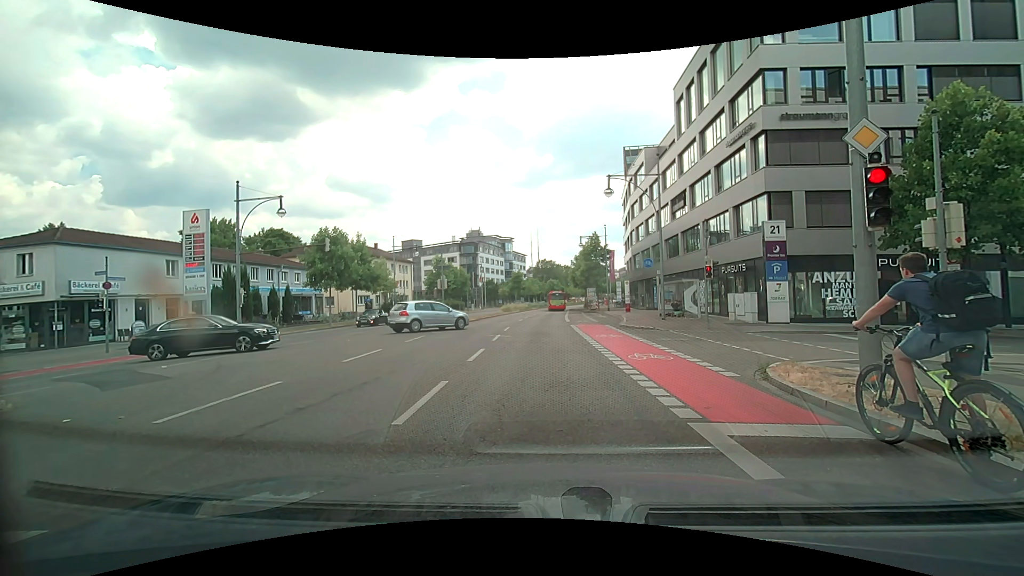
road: primary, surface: asphalt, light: Day
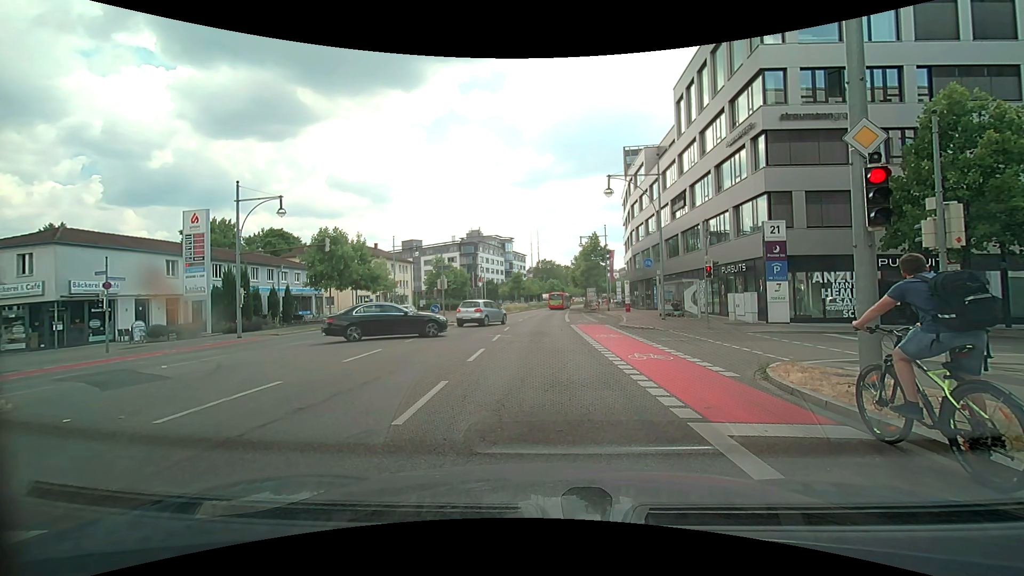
(0.0, 0.0) m; 0°
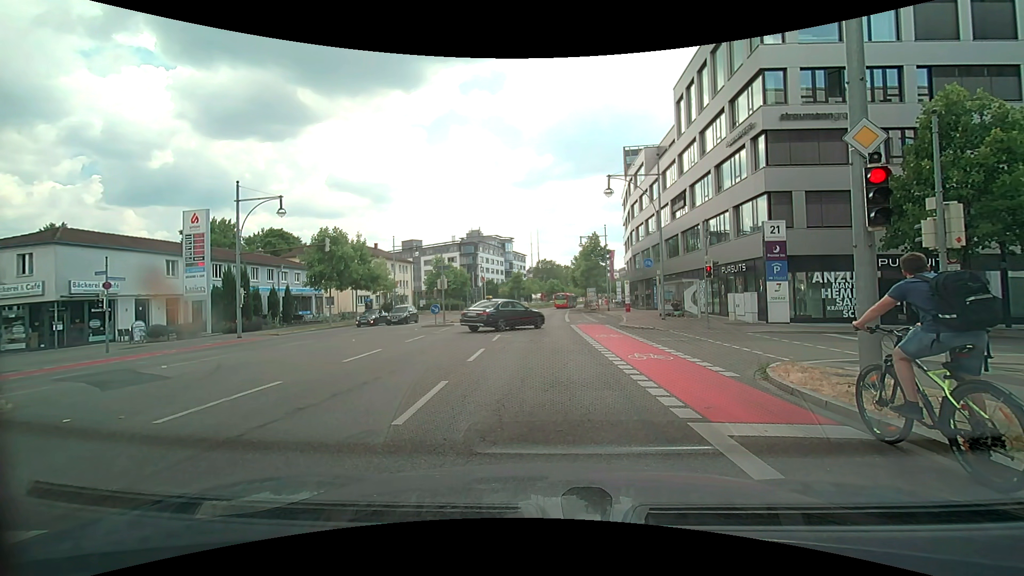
(0.0, 0.0) m; 0°
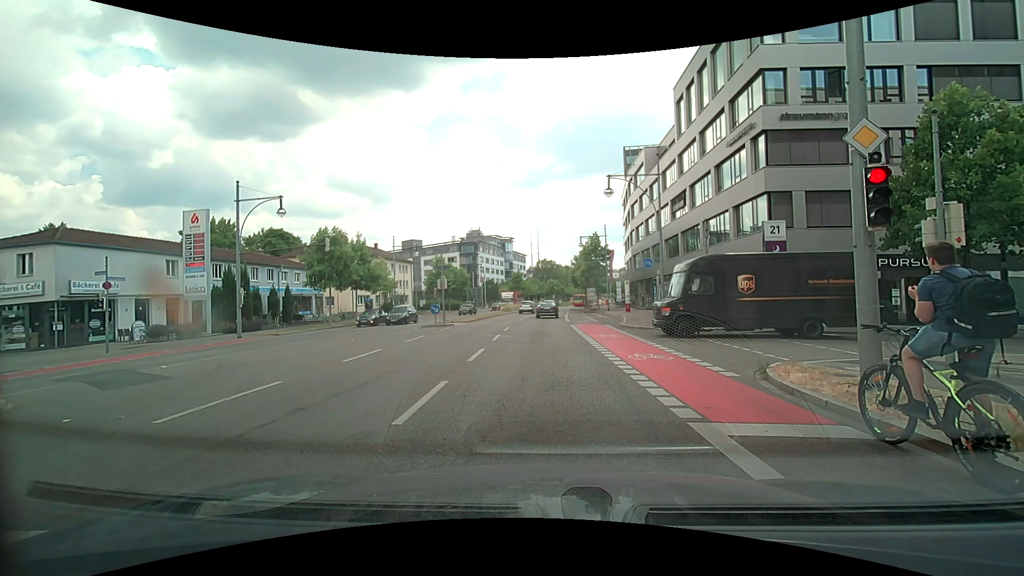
(0.0, 0.0) m; 0°
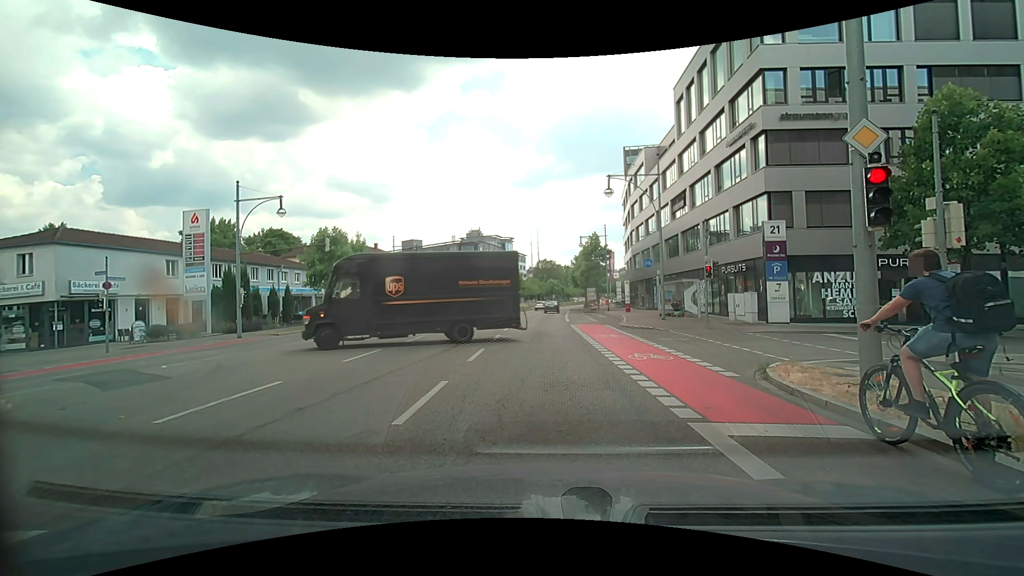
(0.0, 0.0) m; 0°
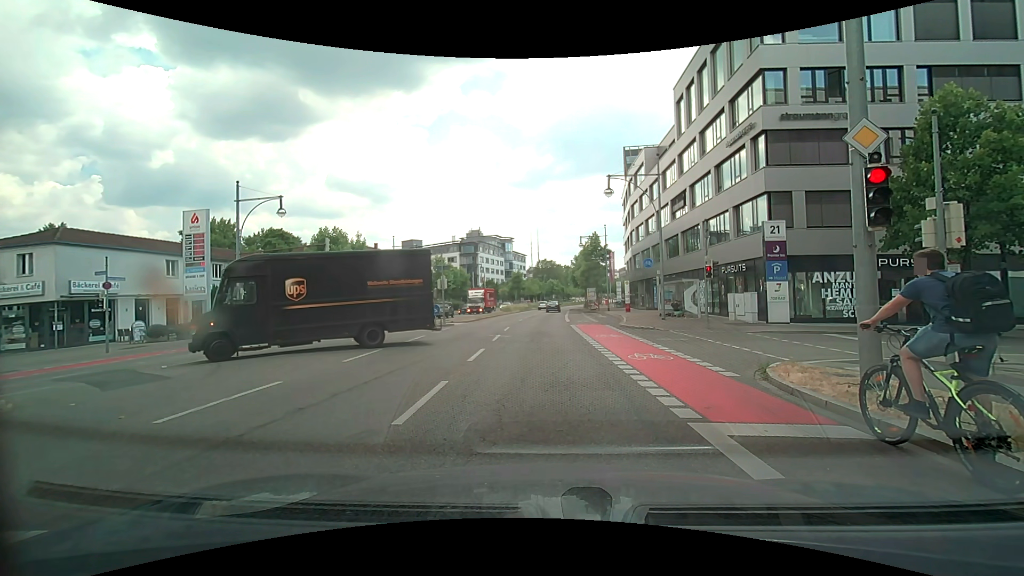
(0.0, 0.0) m; 0°
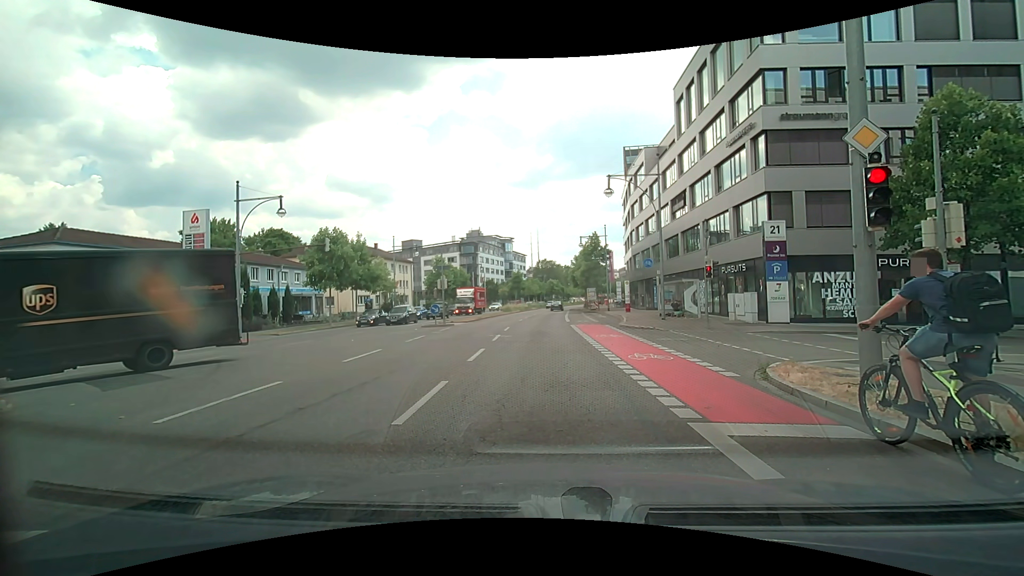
(0.0, 0.0) m; 0°
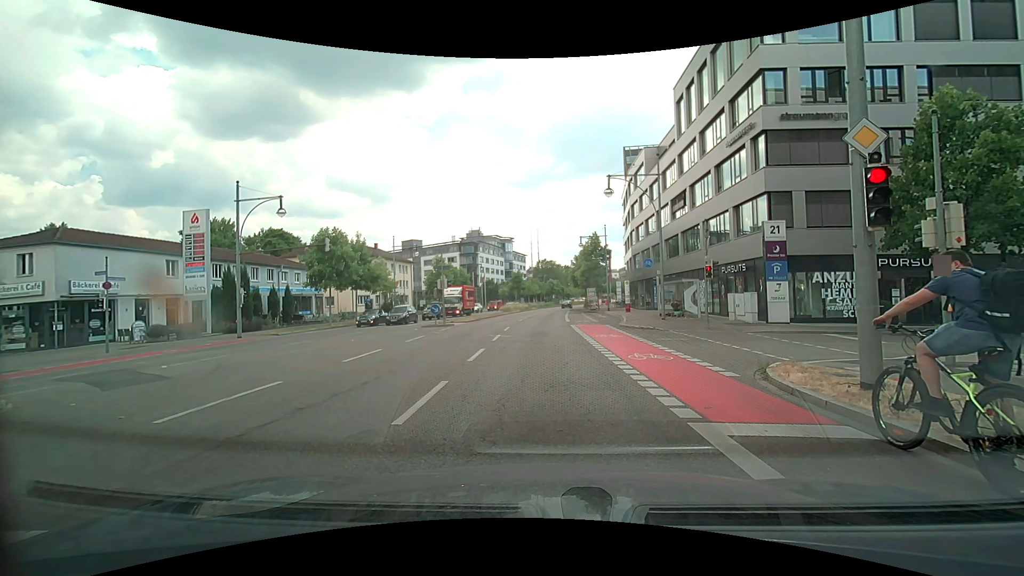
(0.0, 0.0) m; 0°
(0, +10) (0, +20) (0, +30) (0, +40) (0, +50) (0, +60) (0, +70) (+1, +80) (+2, +90) (+3, +100) m
